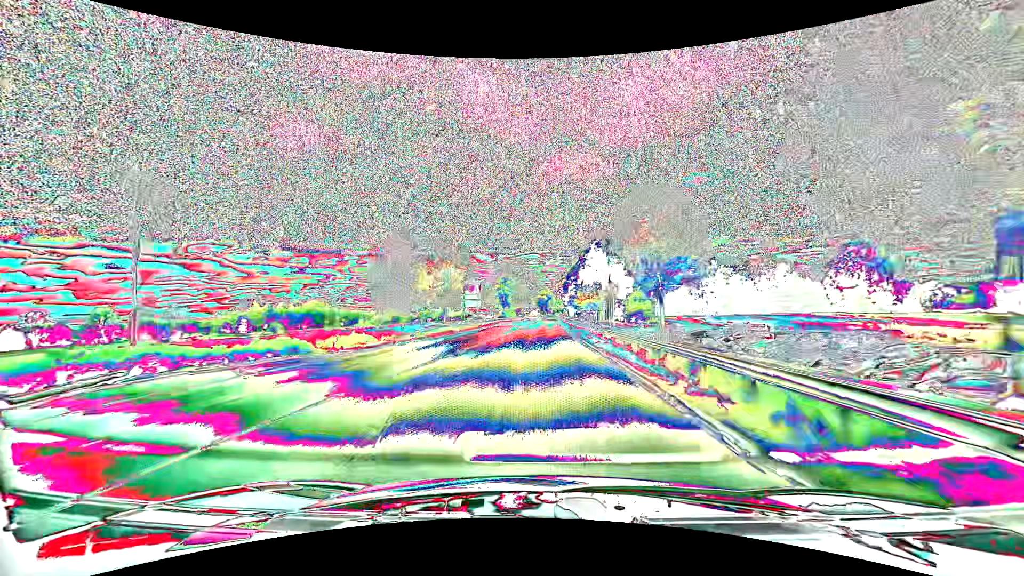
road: primary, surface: asphalt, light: Day
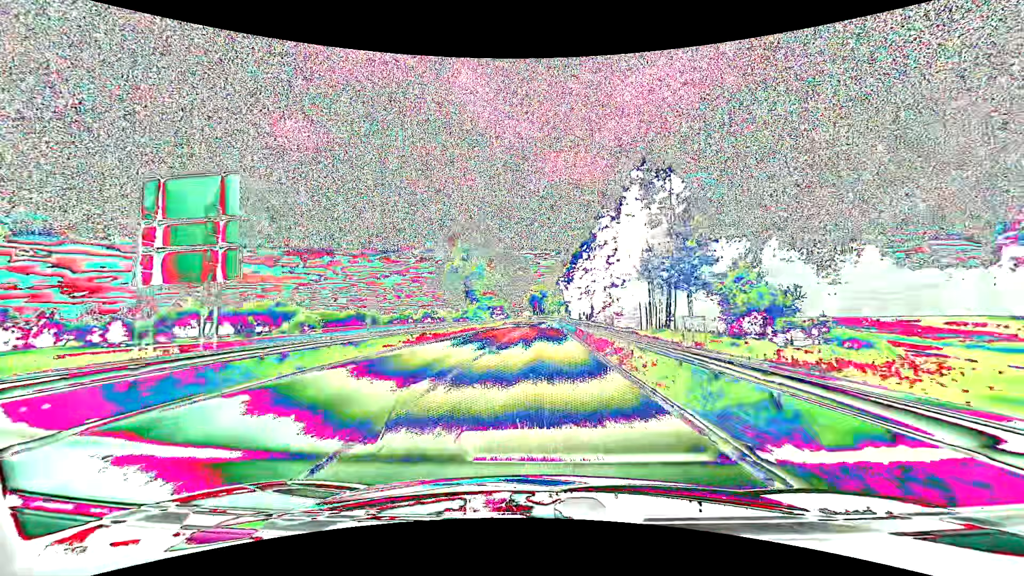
(+0.4, +51.3) m; +1°
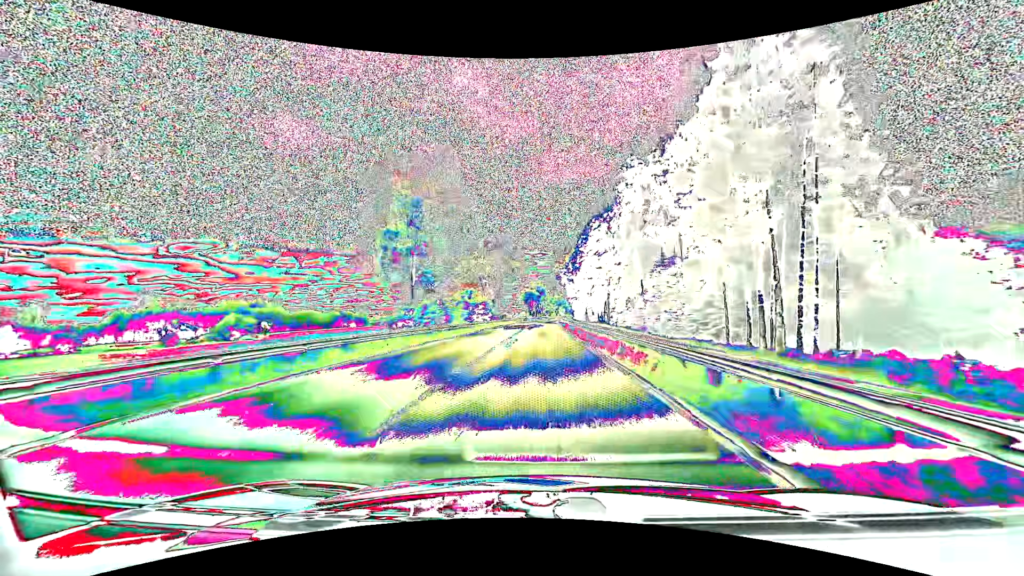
(+0.1, +26.1) m; 0°
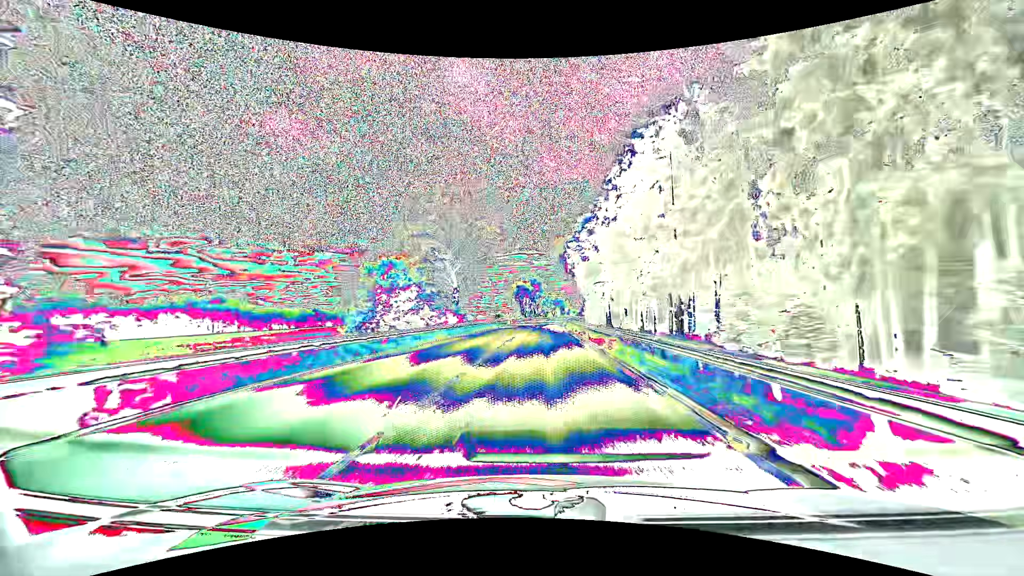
(+0.2, +39.7) m; +1°
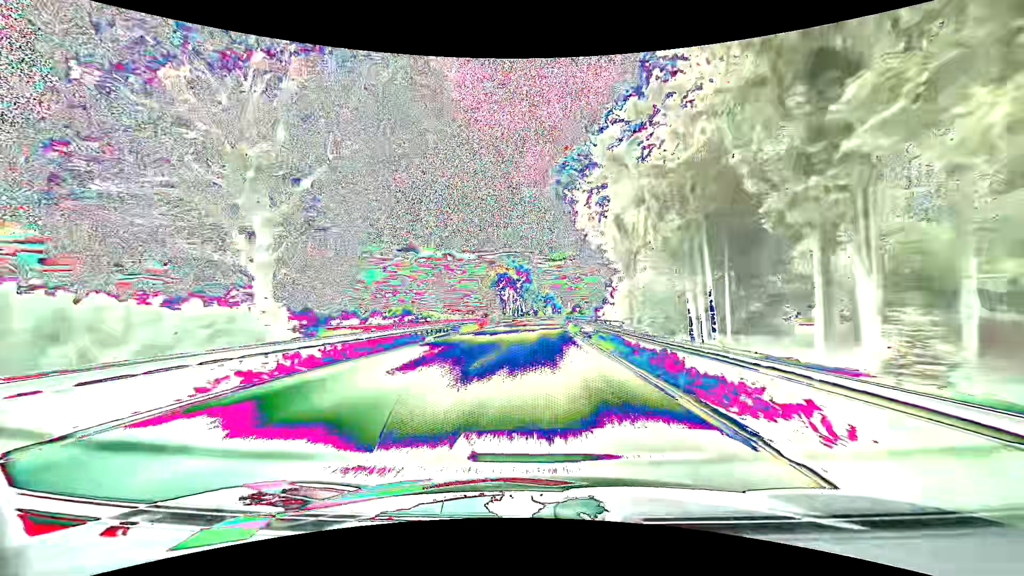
(+0.2, +40.4) m; +1°
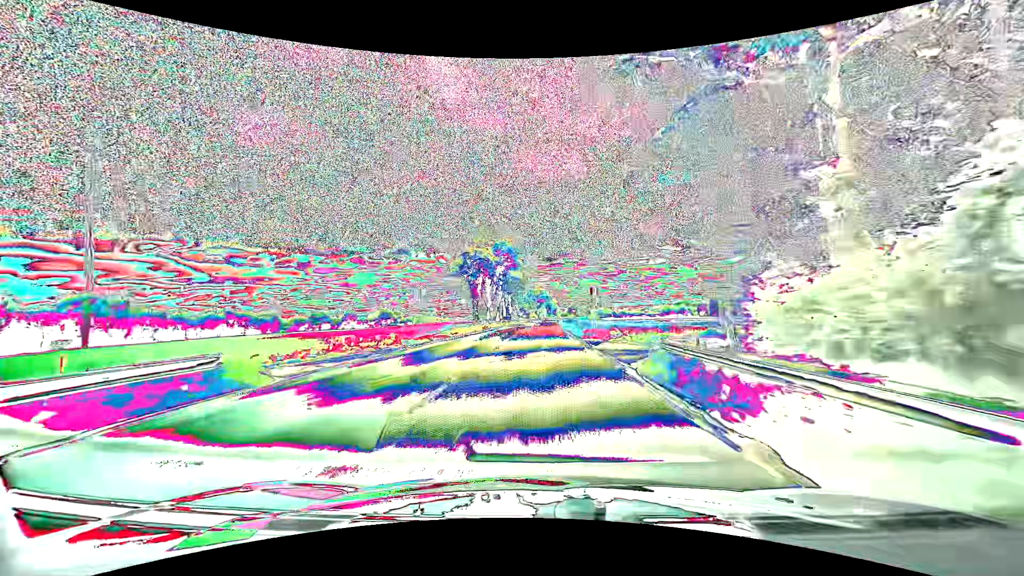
(+0.1, +41.1) m; +1°
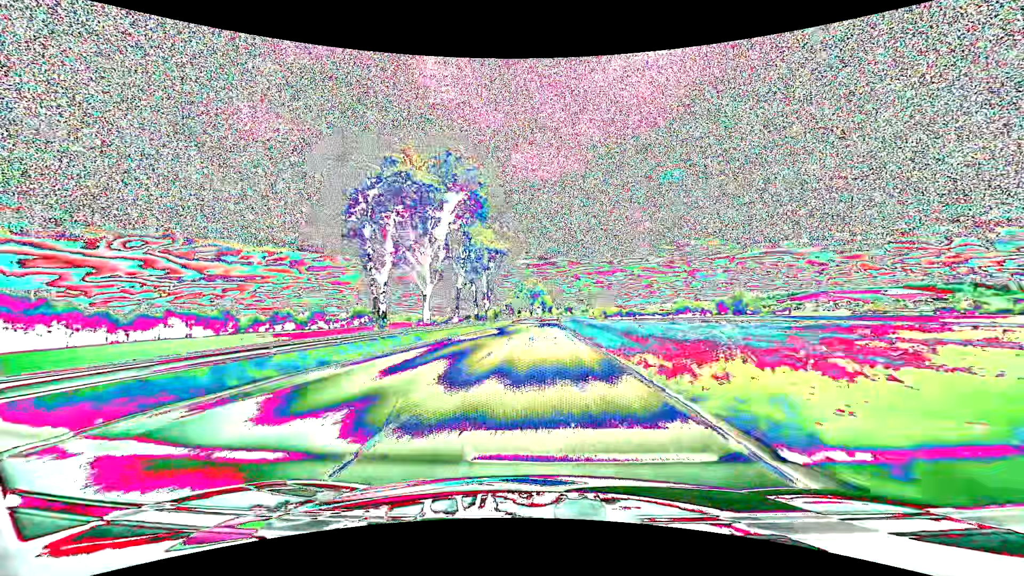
(+0.1, +41.7) m; 0°
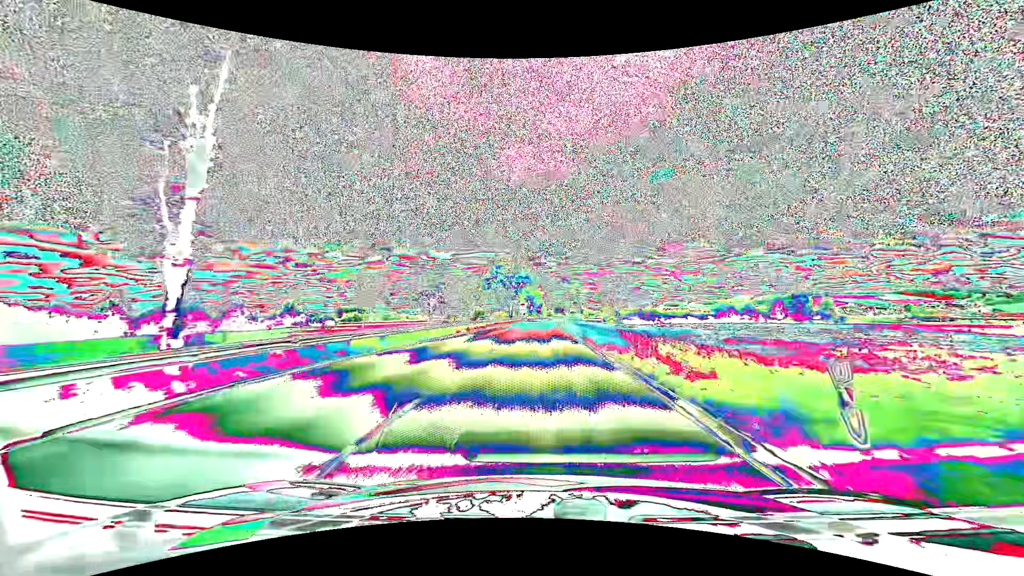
(+1.2, +70.9) m; +1°
(0, +10) (0, +20) (0, +30) (0, +40) (0, +50) (+1, +60) (+1, +70) (+1, +80) (+1, +90) (+2, +100) m
